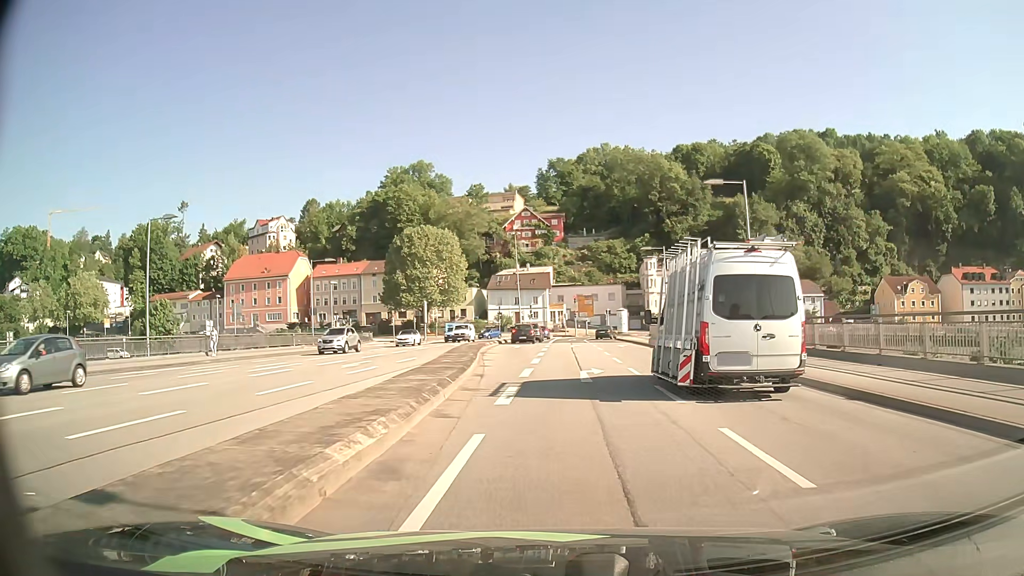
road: primary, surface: asphalt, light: Day
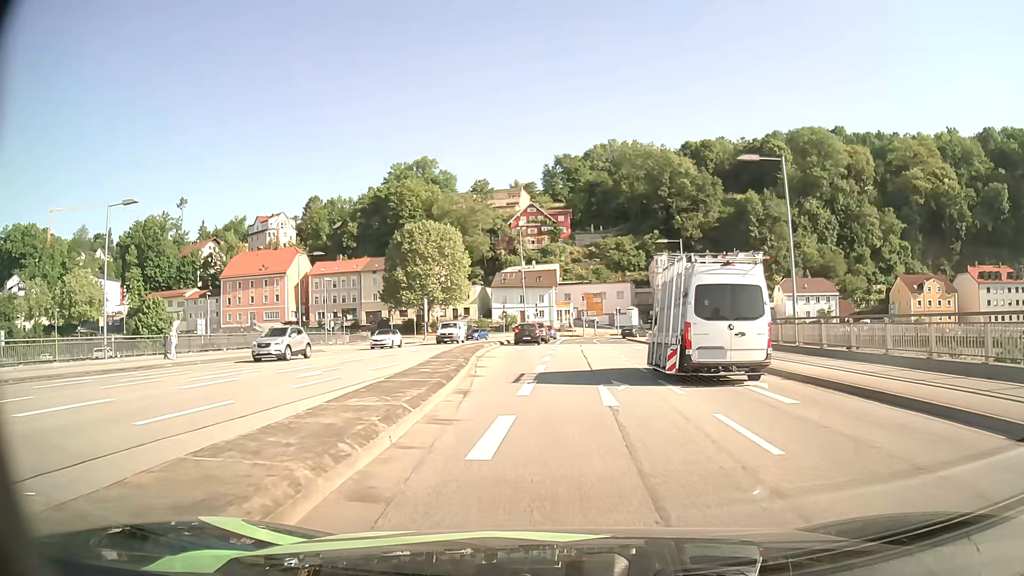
(0.0, +4.6) m; -1°
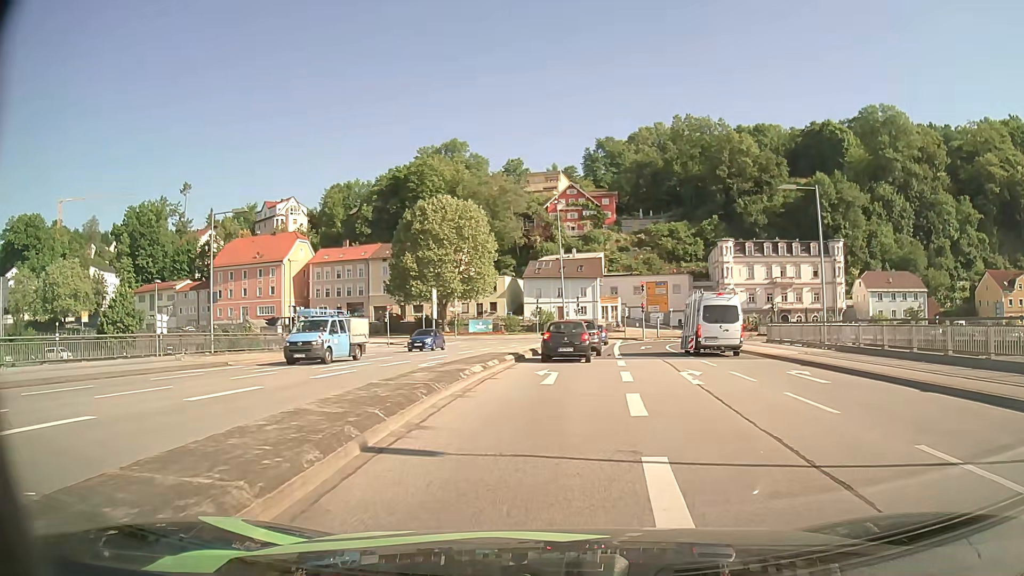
(-0.6, +20.9) m; -3°
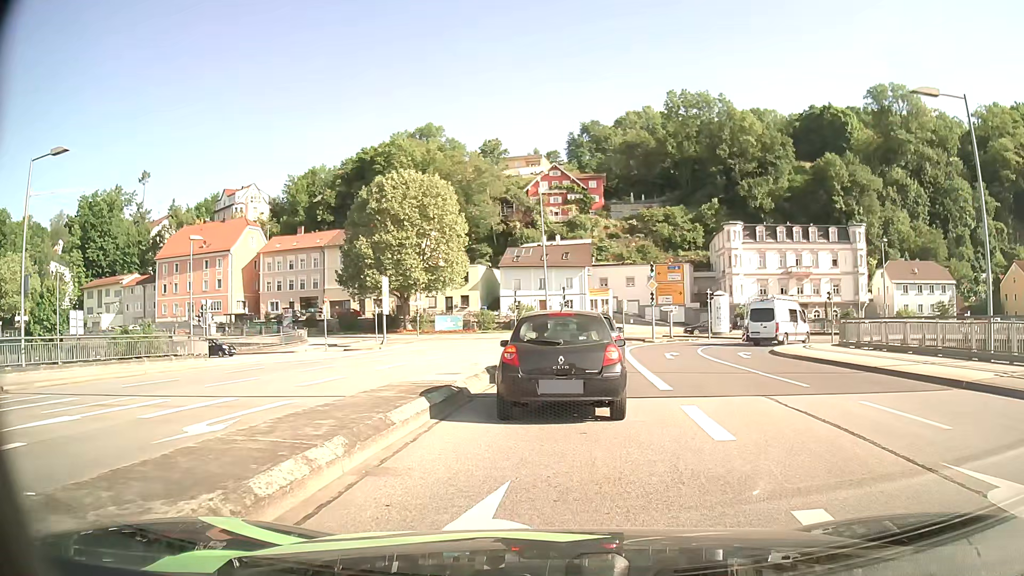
(+0.1, +14.0) m; +1°
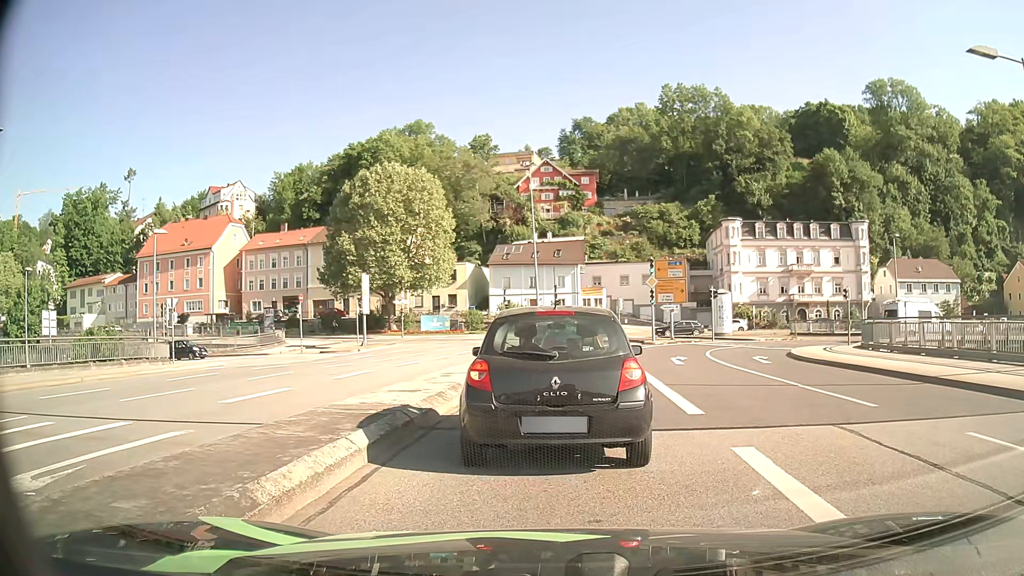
(0.0, +3.4) m; 0°
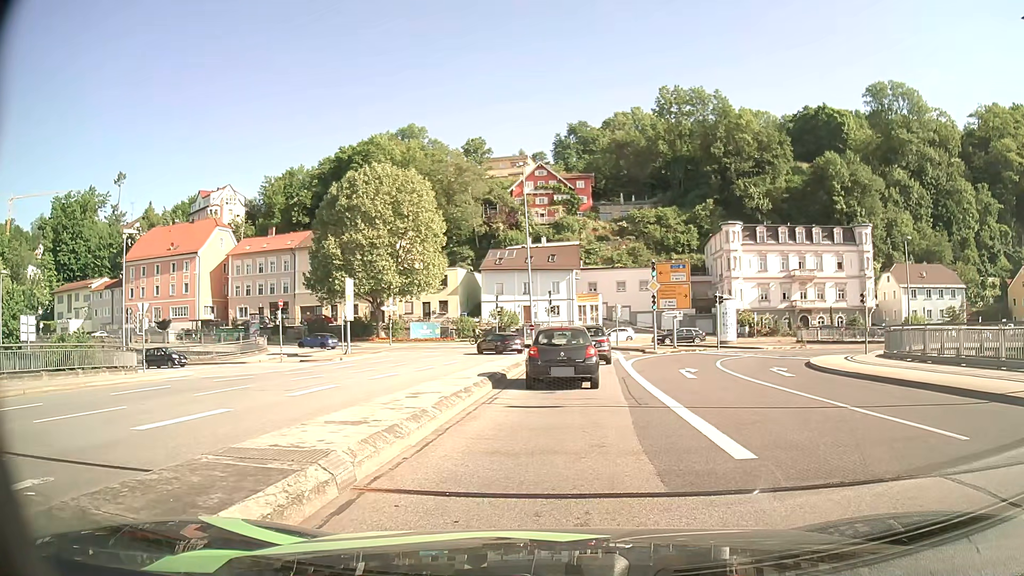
(0.0, +3.0) m; +1°
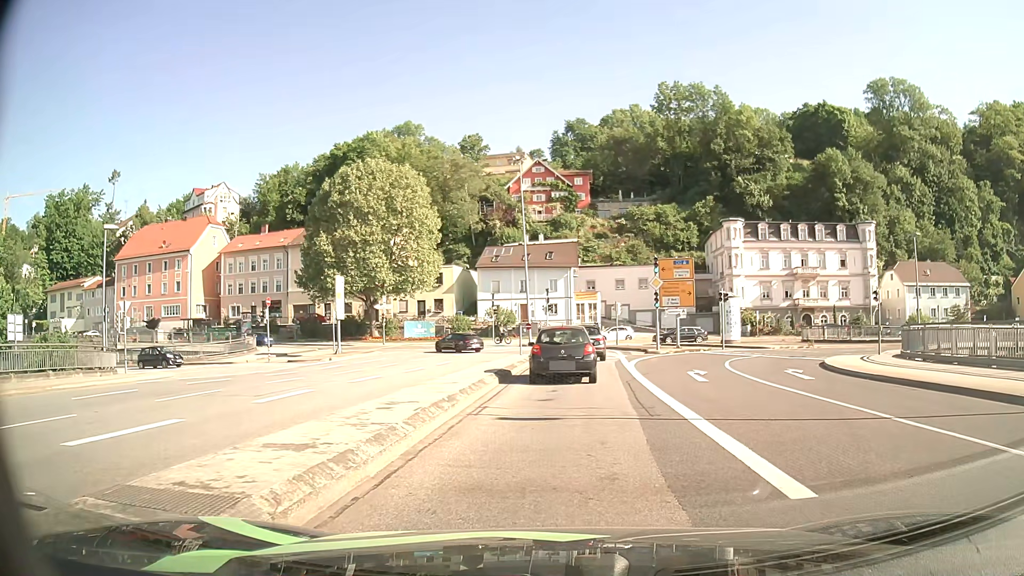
(0.0, +1.8) m; 0°
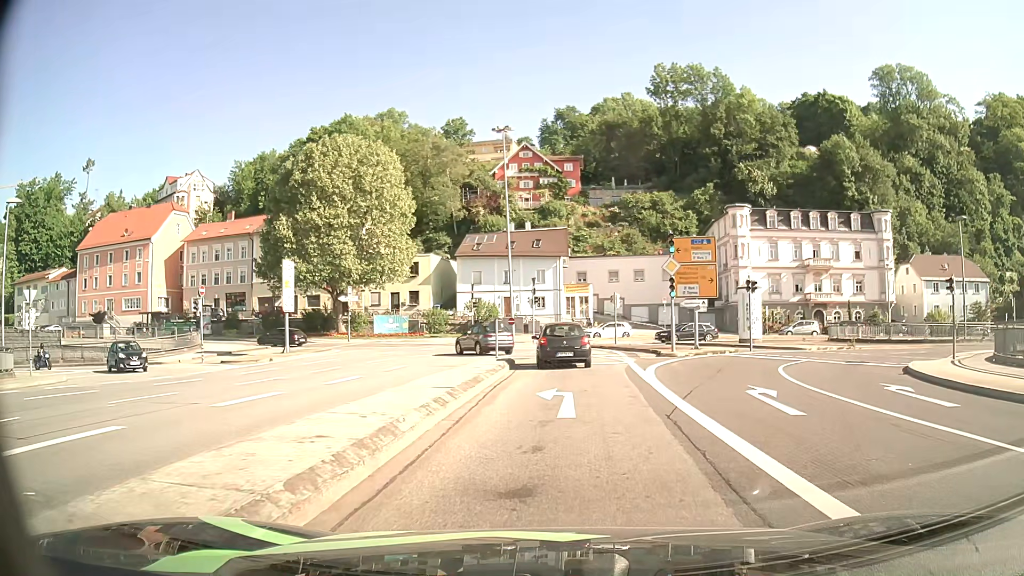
(0.0, +8.0) m; 0°
(0, +10) (+1, +20) (+1, +30) (-2, +39) (-9, +47) (-18, +51) (-27, +54) (-37, +56) (-47, +59) (-57, +61) m
